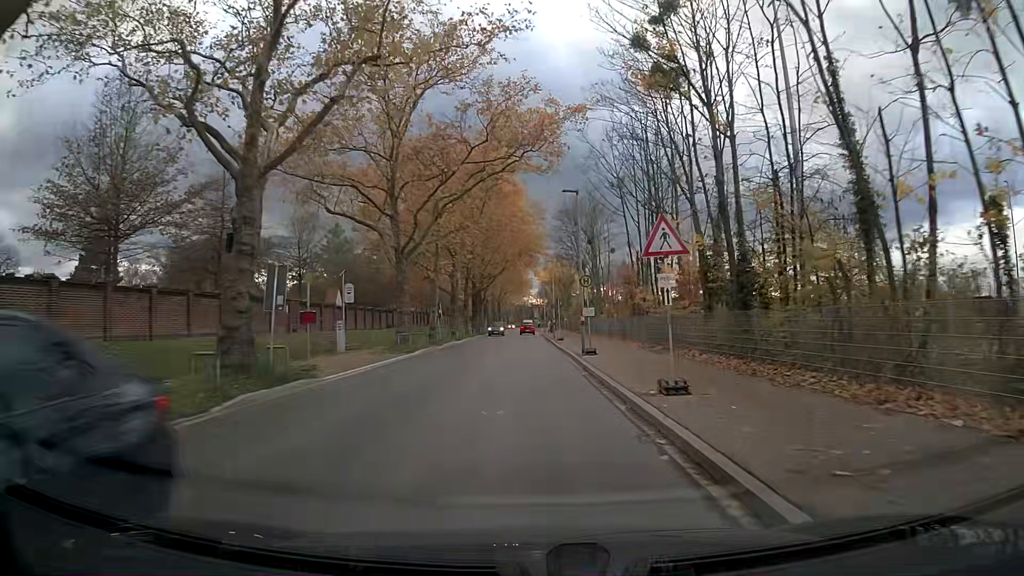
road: tertiary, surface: asphalt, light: Day
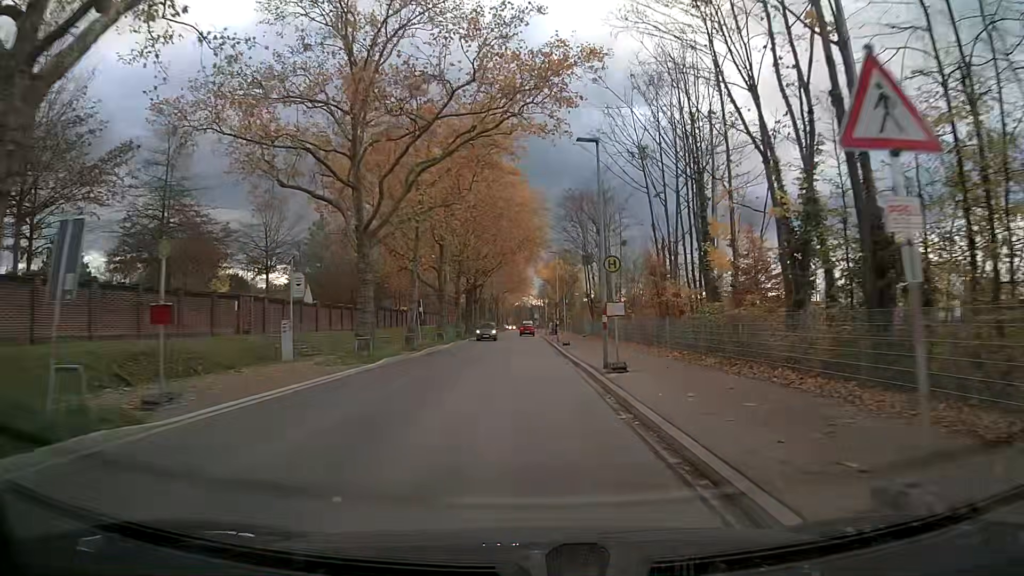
(0.0, +7.6) m; 0°
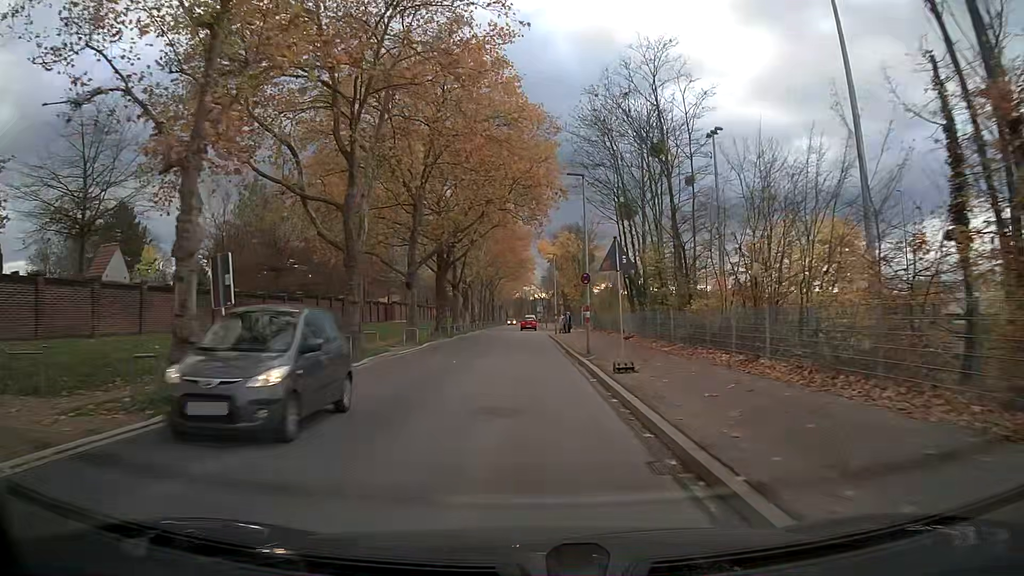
(-0.1, +23.3) m; -1°
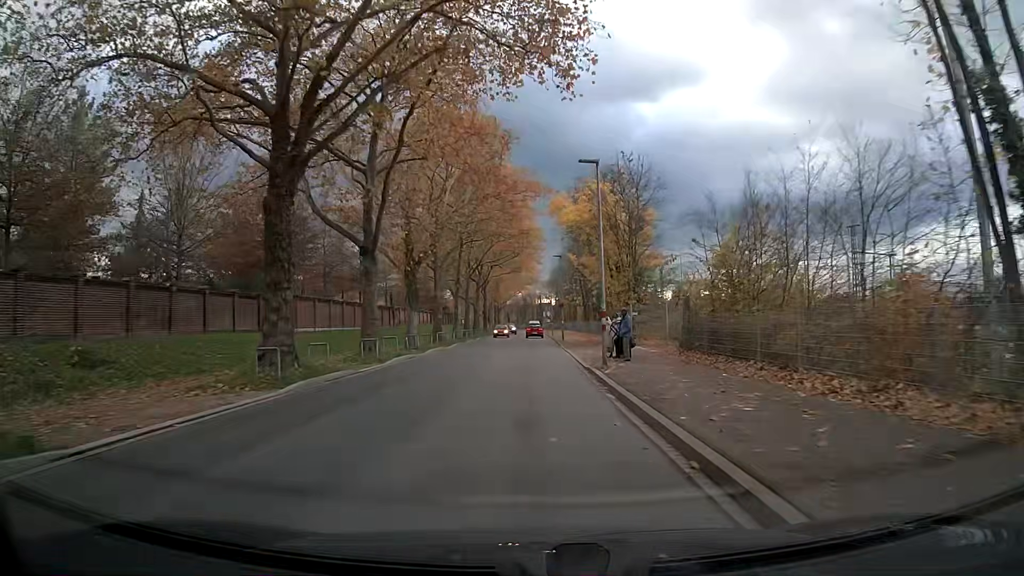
(0.0, +31.5) m; 0°
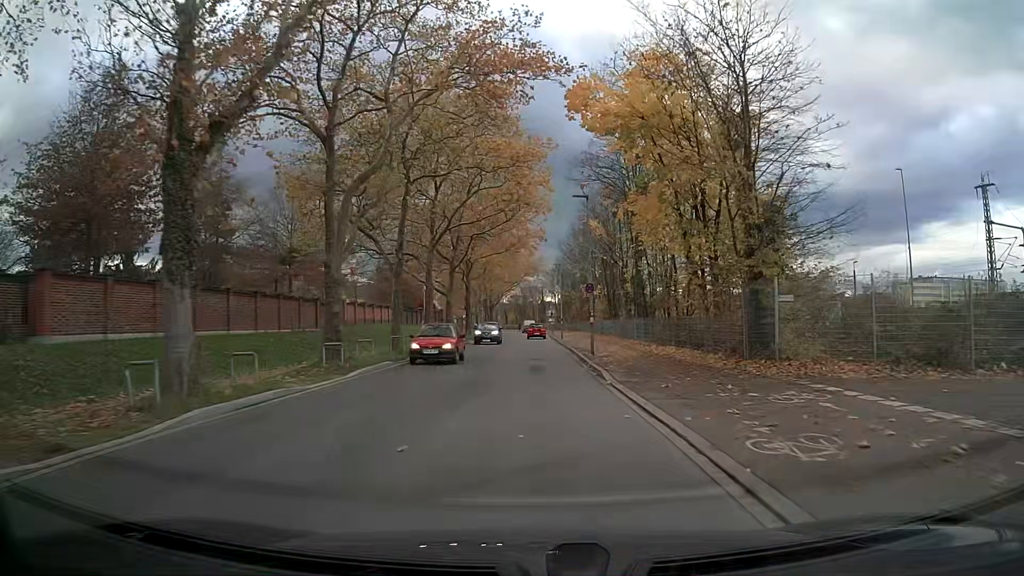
(0.0, +23.2) m; 0°
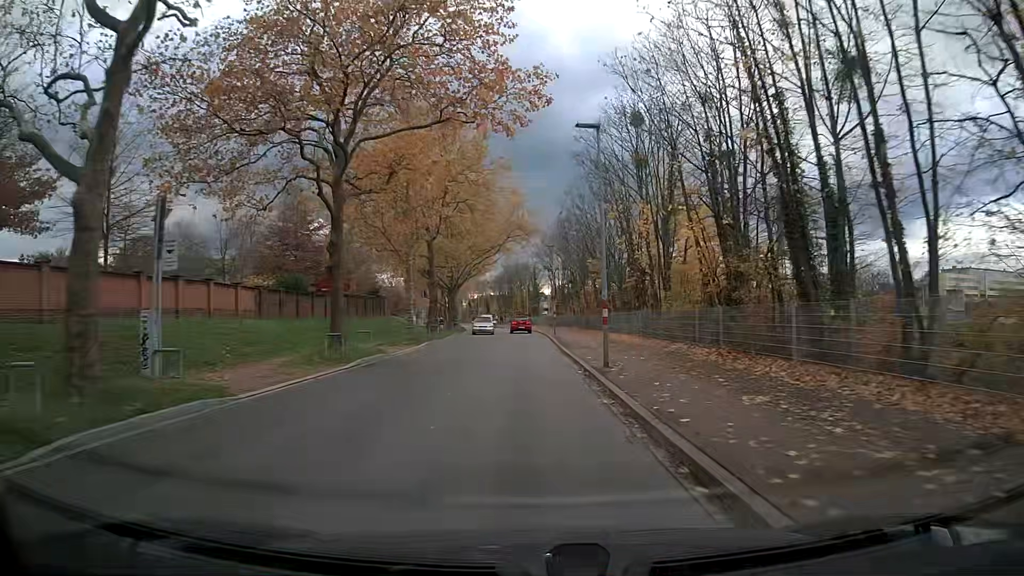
(+0.4, +38.6) m; +1°
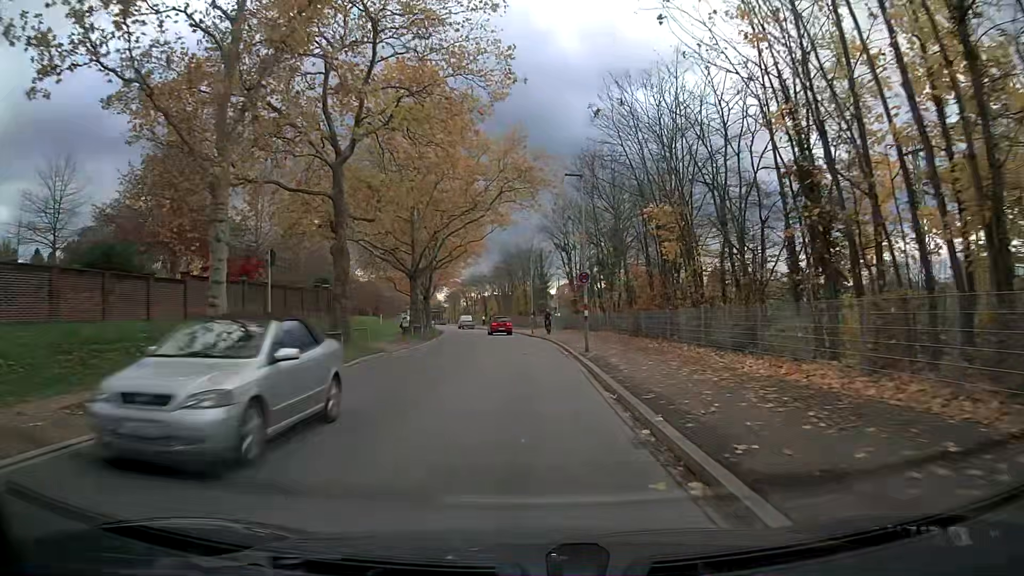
(-0.1, +23.0) m; 0°
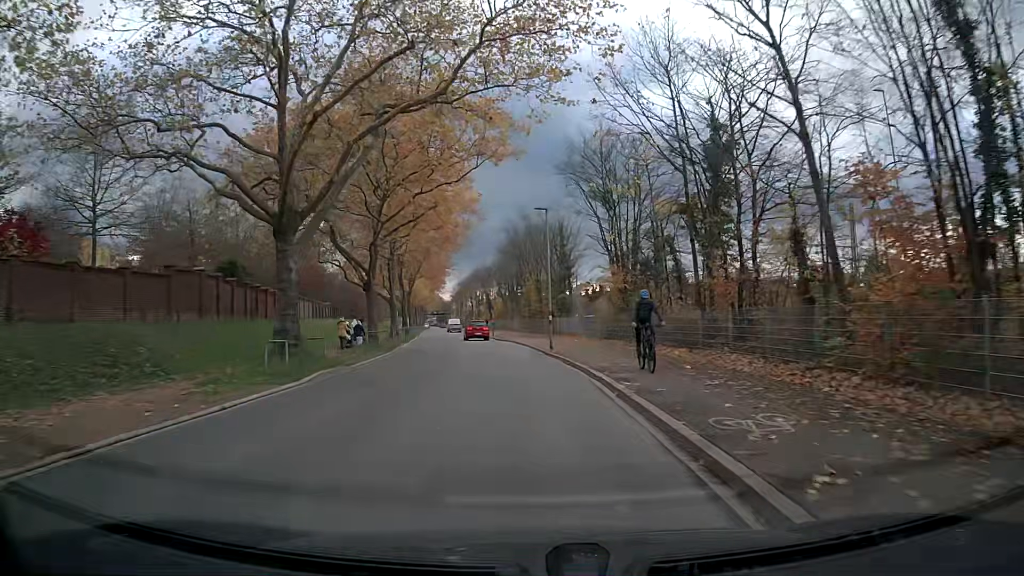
(-0.2, +23.0) m; -2°
